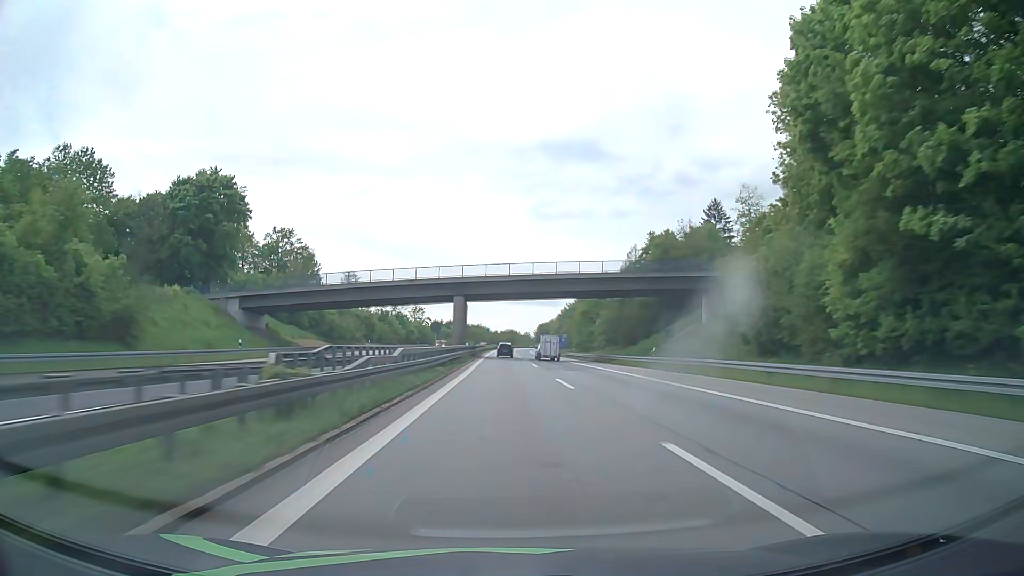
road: motorway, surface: asphalt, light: Day
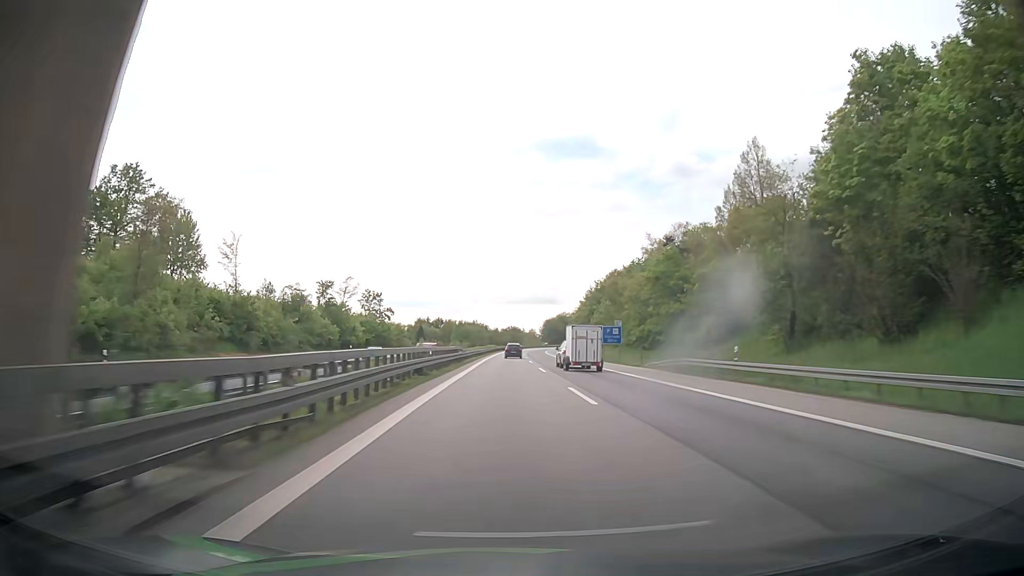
(-0.2, +65.9) m; 0°
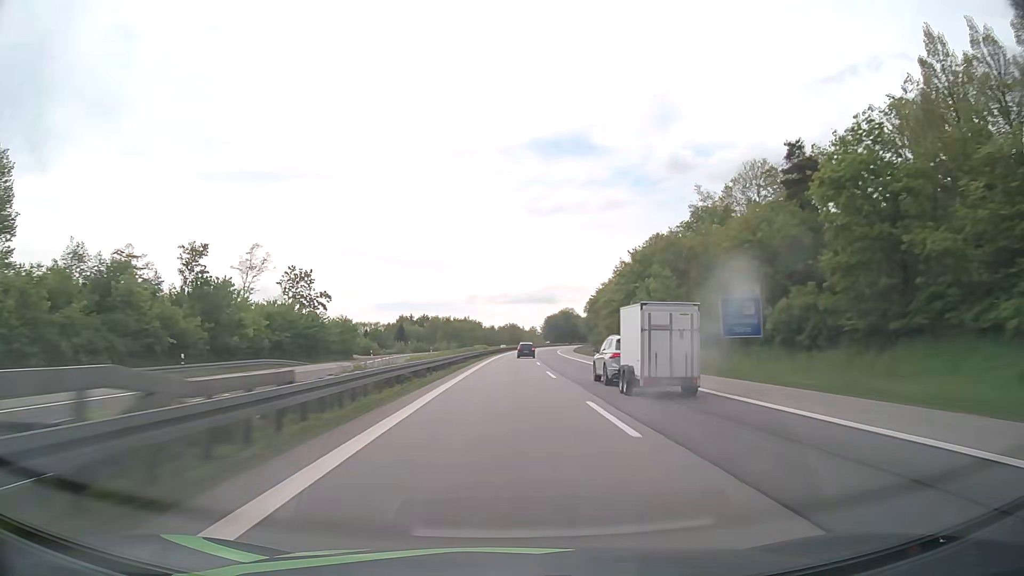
(+0.2, +43.6) m; 0°
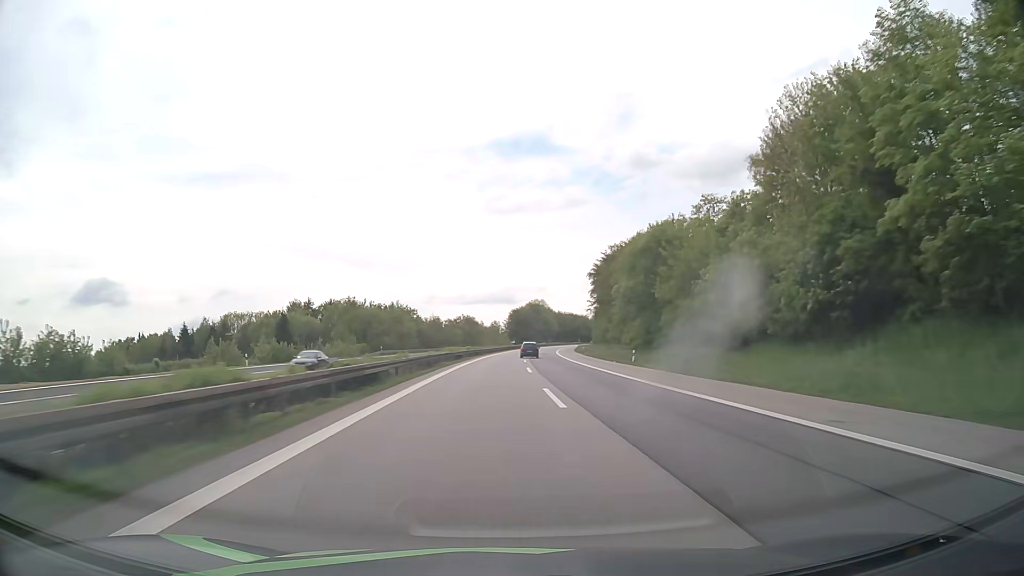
(+1.8, +86.2) m; +3°
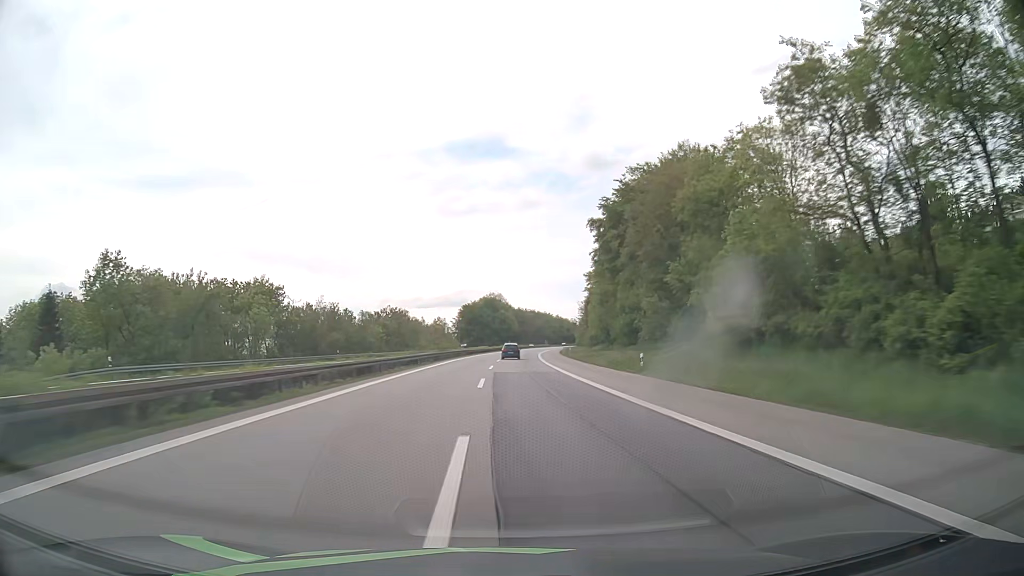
(+2.4, +64.2) m; +4°
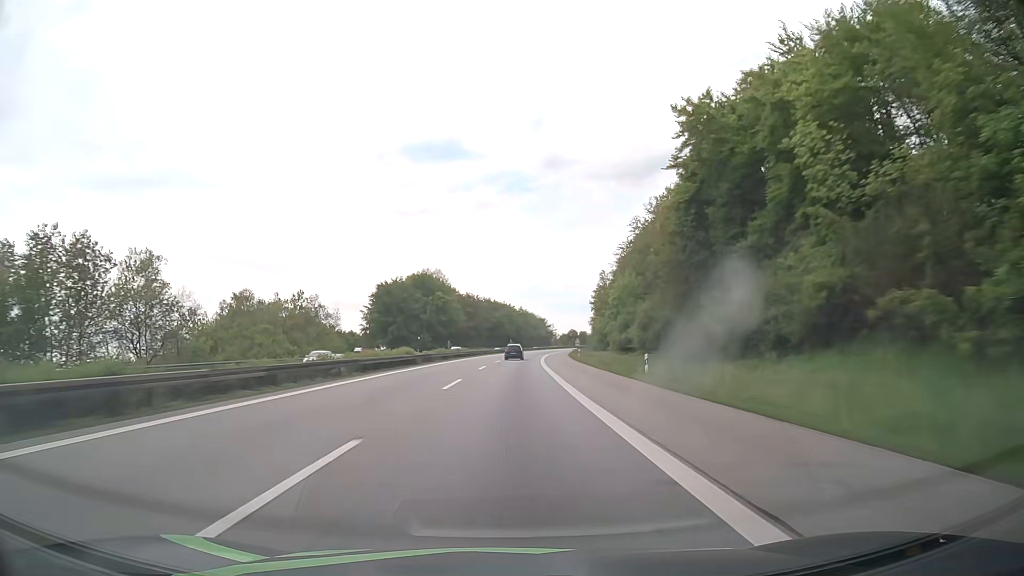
(+3.7, +107.0) m; +4°
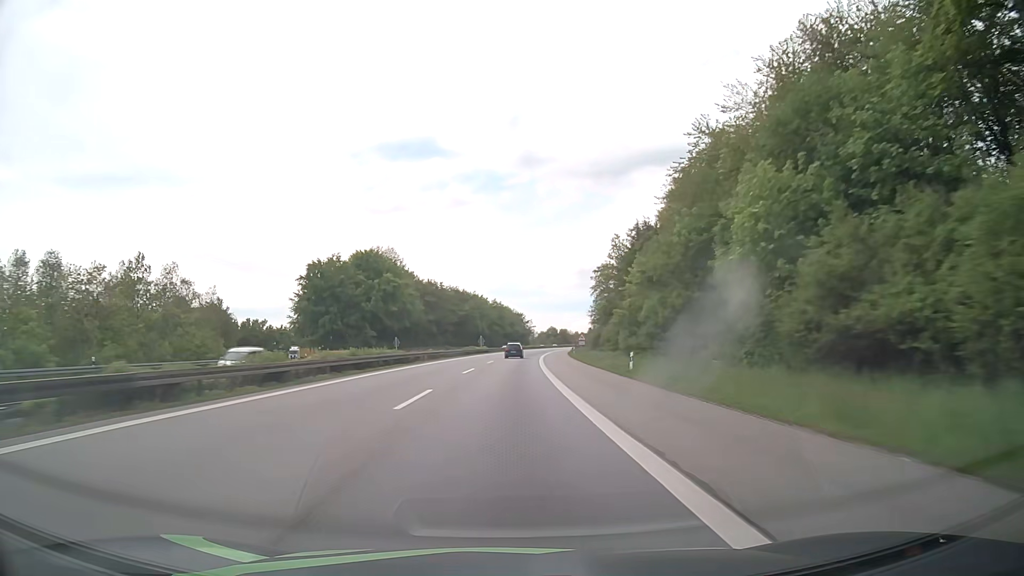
(+0.8, +43.0) m; +2°
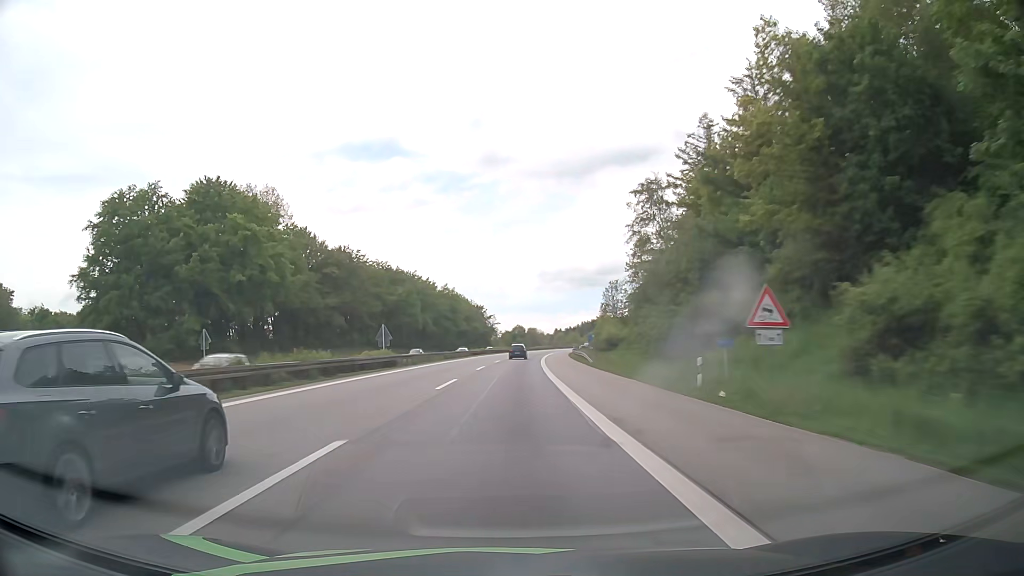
(+1.8, +64.9) m; +3°
(0, +10) (0, +20) (+1, +30) (+1, +40) (+2, +50) (+2, +60) (+3, +70) (+4, +80) (+4, +90) (+5, +100) m
